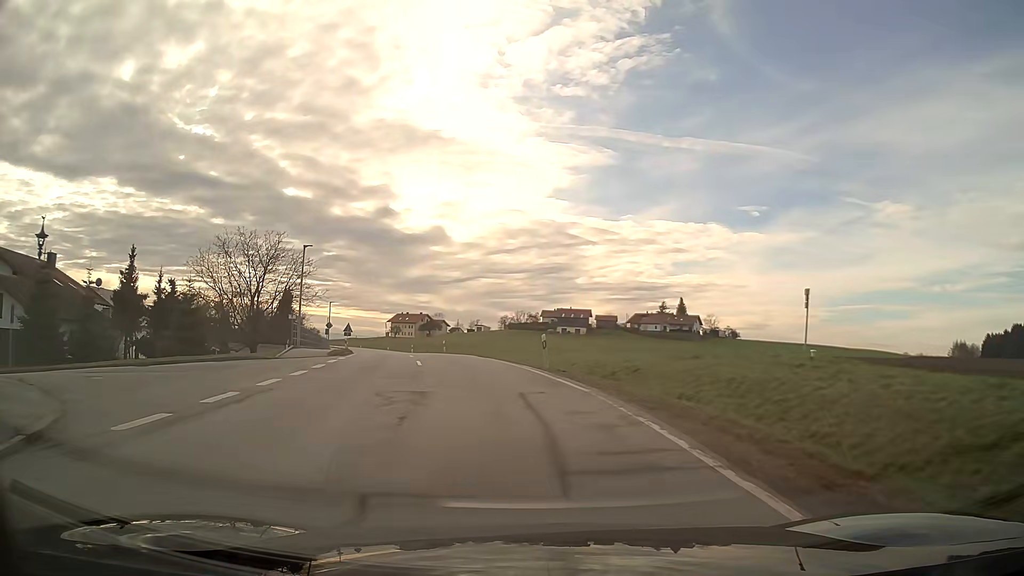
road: secondary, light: Day
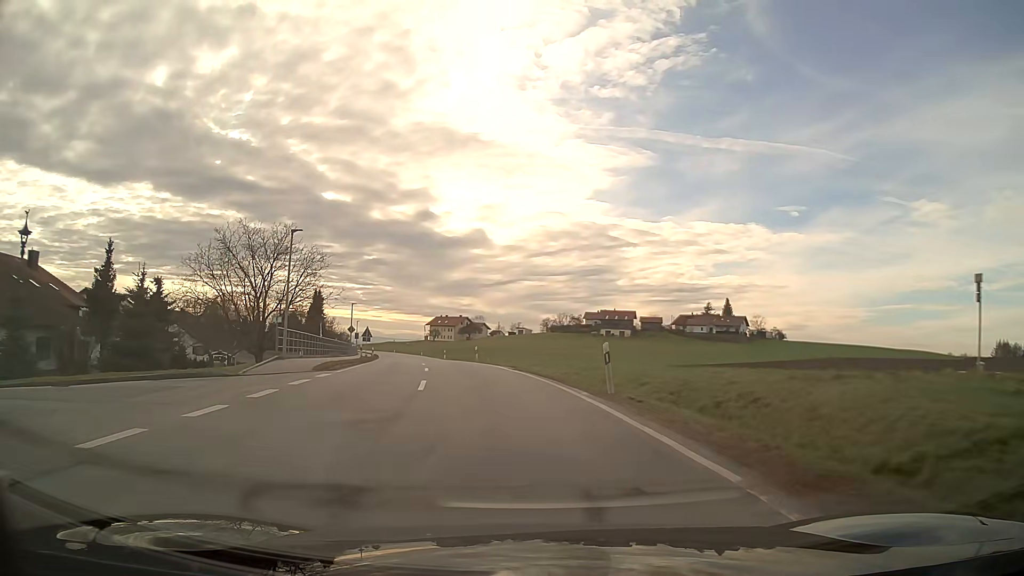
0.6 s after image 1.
(-0.2, +7.5) m; -4°
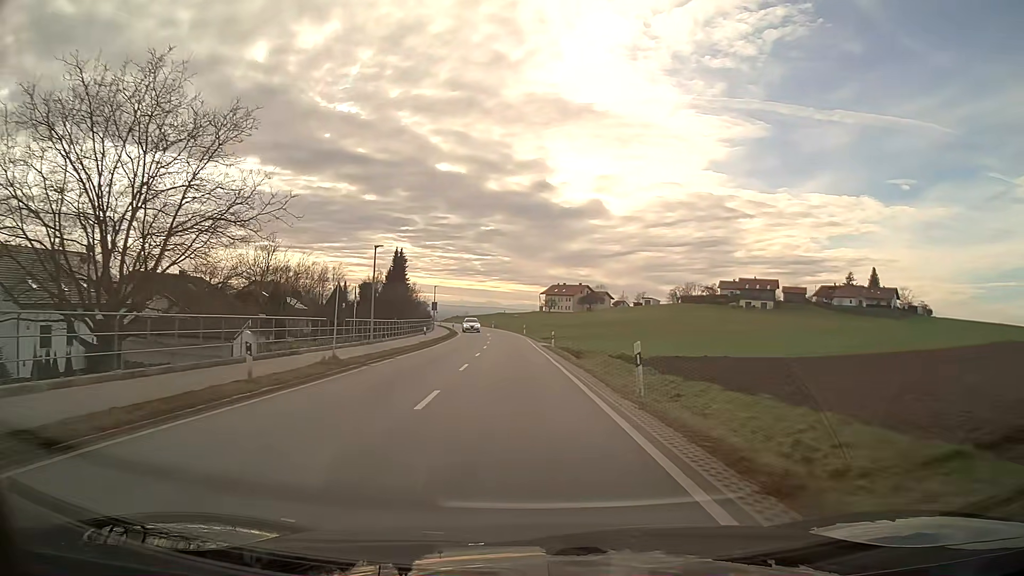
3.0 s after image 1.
(-2.9, +31.5) m; -9°
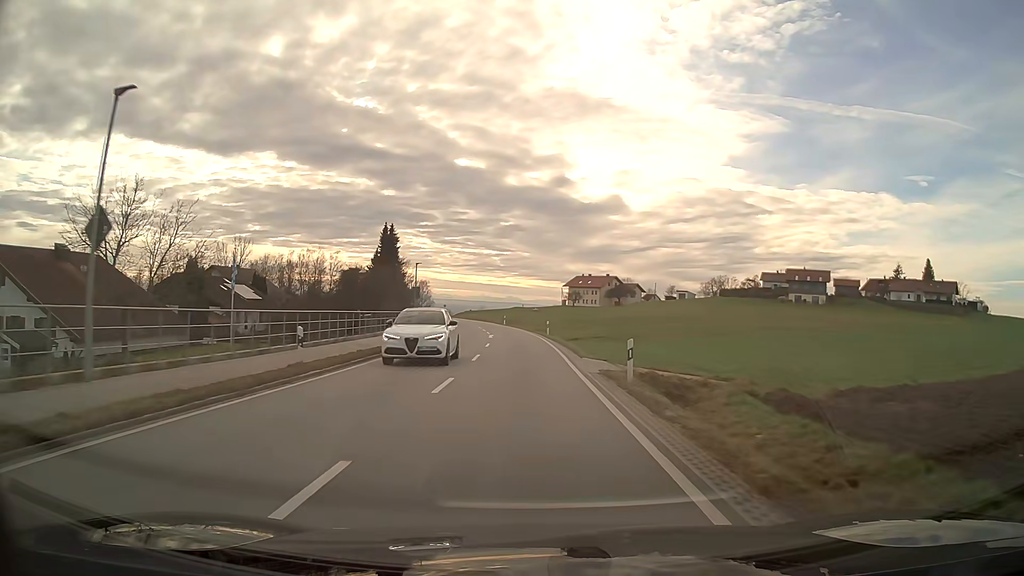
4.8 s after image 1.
(-0.4, +25.3) m; -1°
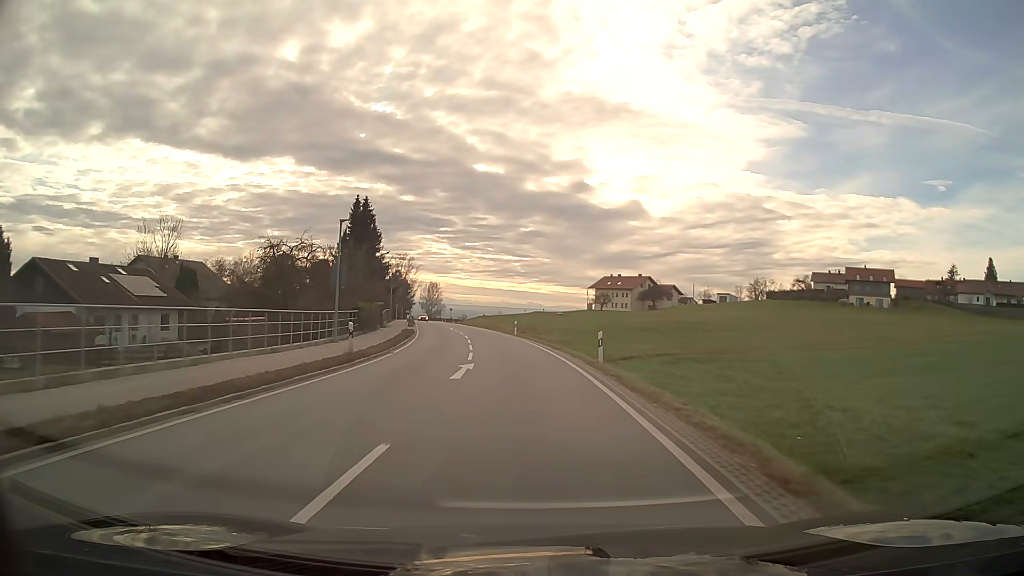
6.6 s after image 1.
(-0.4, +26.2) m; -2°
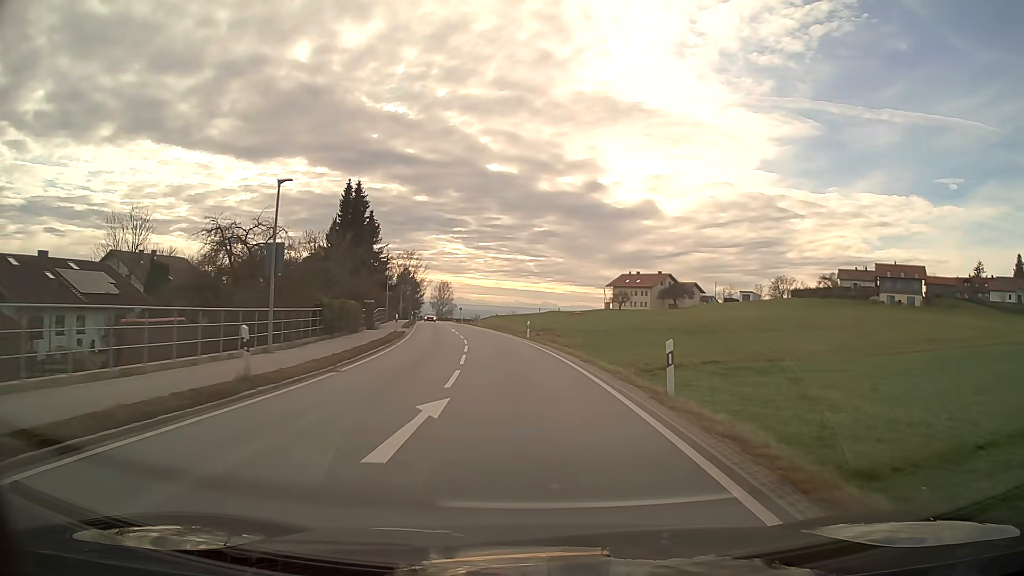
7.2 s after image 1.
(-0.1, +8.7) m; -1°
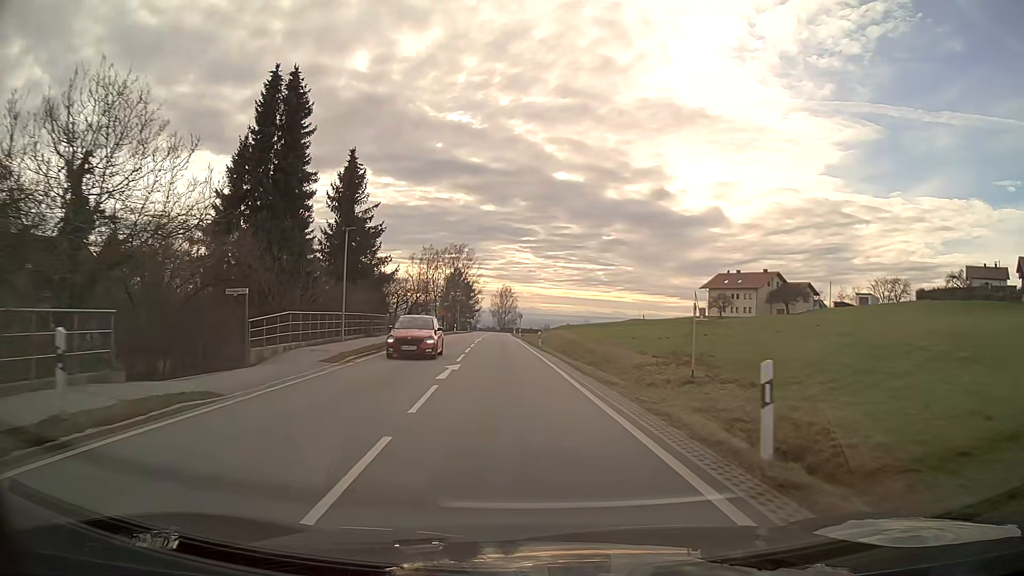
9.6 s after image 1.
(-1.8, +33.1) m; -6°
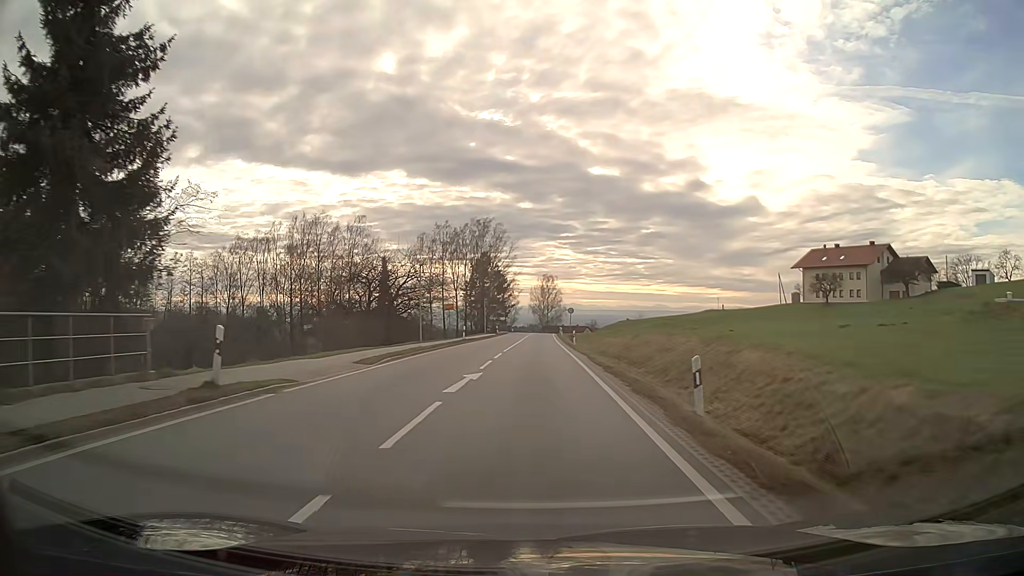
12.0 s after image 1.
(-1.2, +33.0) m; -3°
